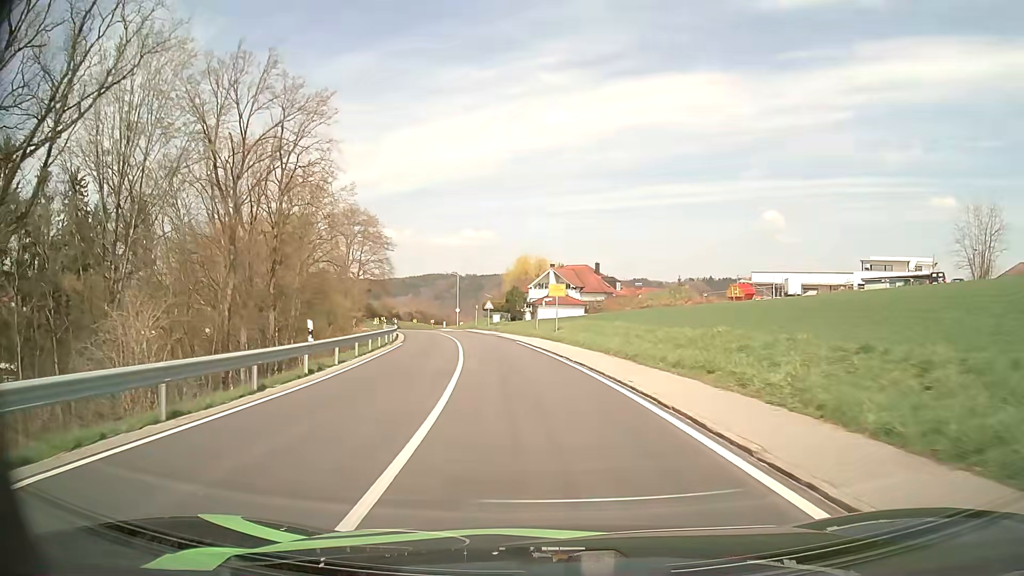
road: tertiary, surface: asphalt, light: Day
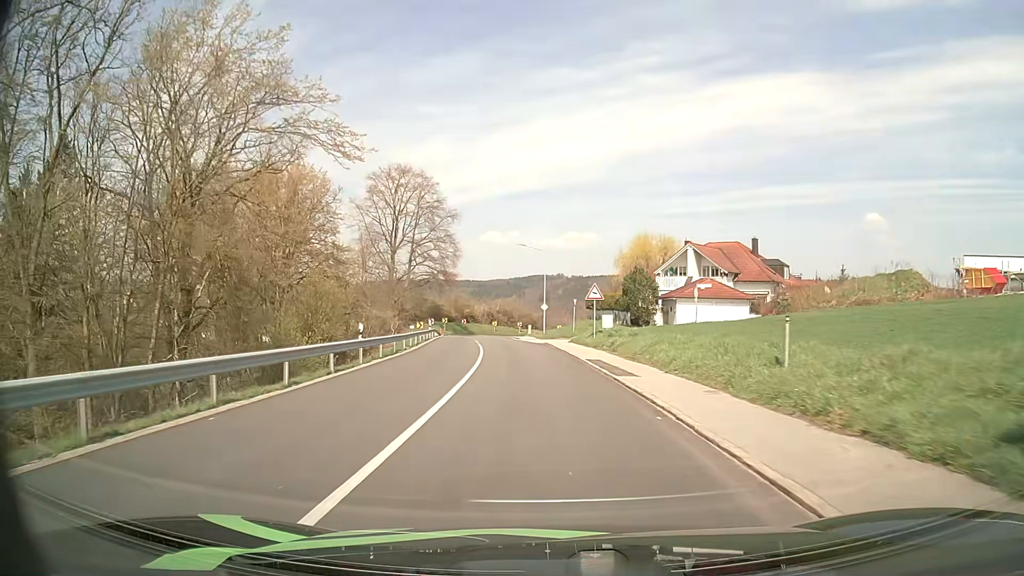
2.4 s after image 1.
(-2.8, +34.7) m; -9°
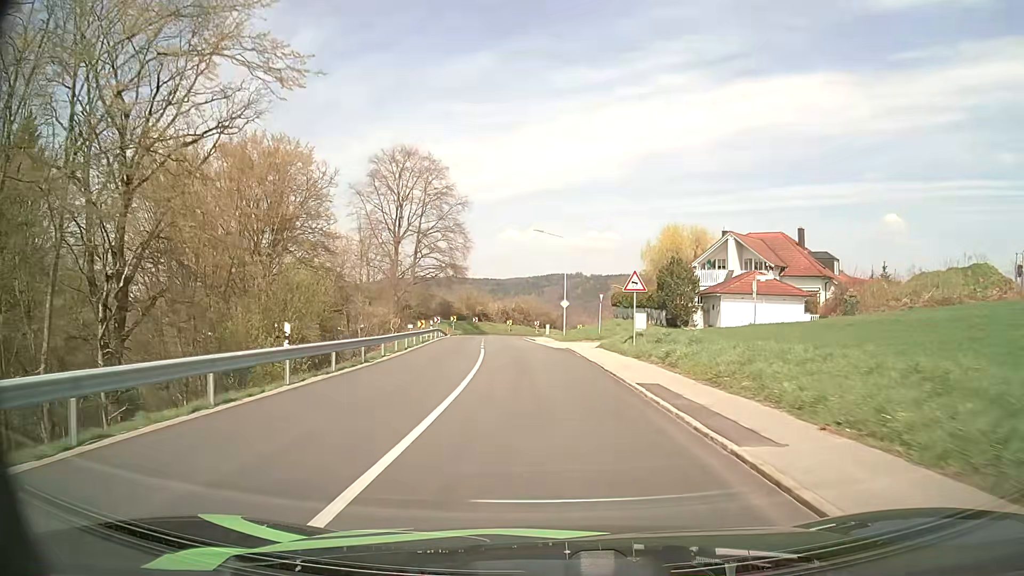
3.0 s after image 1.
(-0.1, +8.3) m; -1°
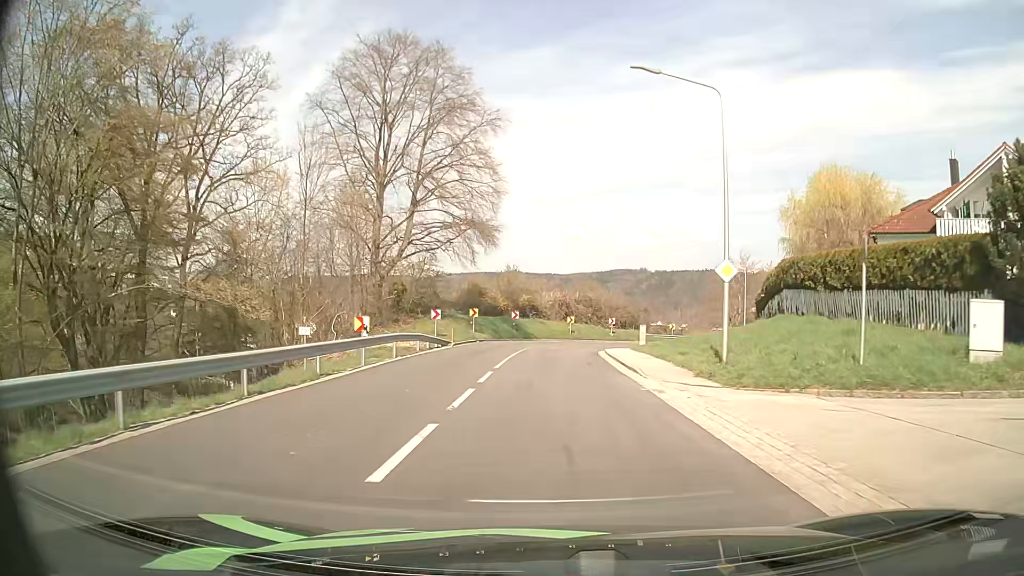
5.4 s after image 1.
(-1.6, +31.7) m; -6°
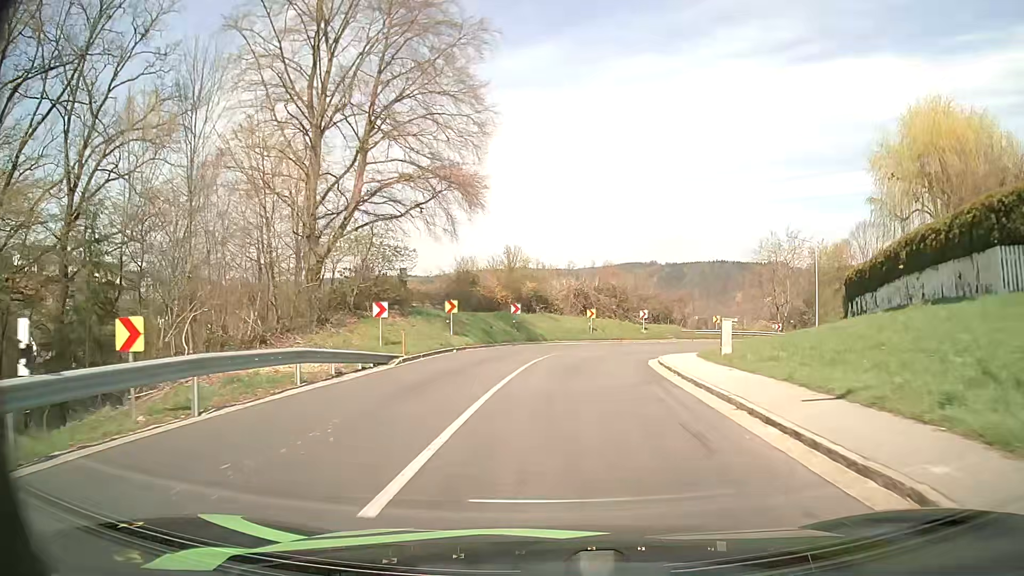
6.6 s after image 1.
(-0.1, +14.5) m; -1°
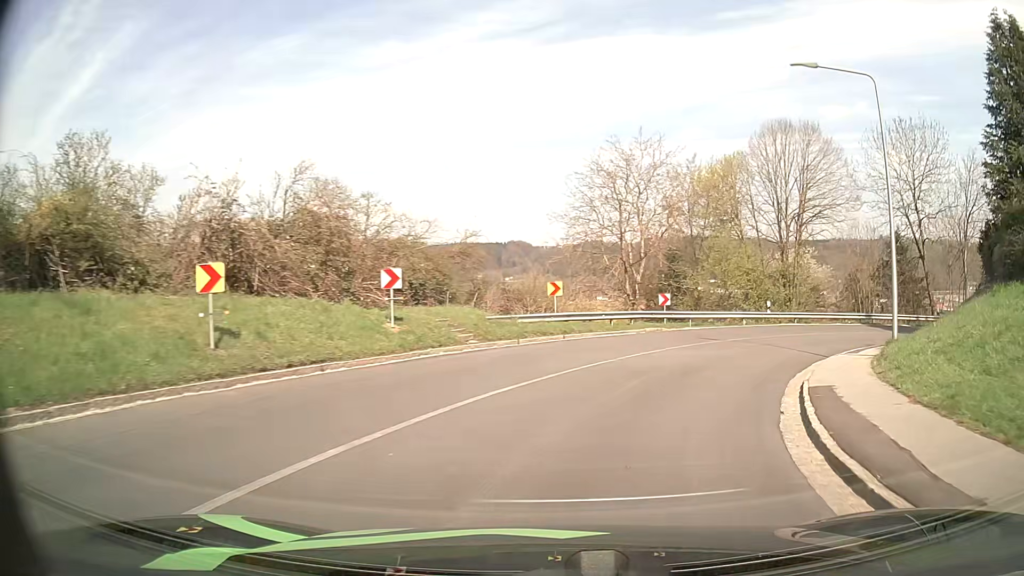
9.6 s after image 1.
(+3.4, +31.8) m; +22°
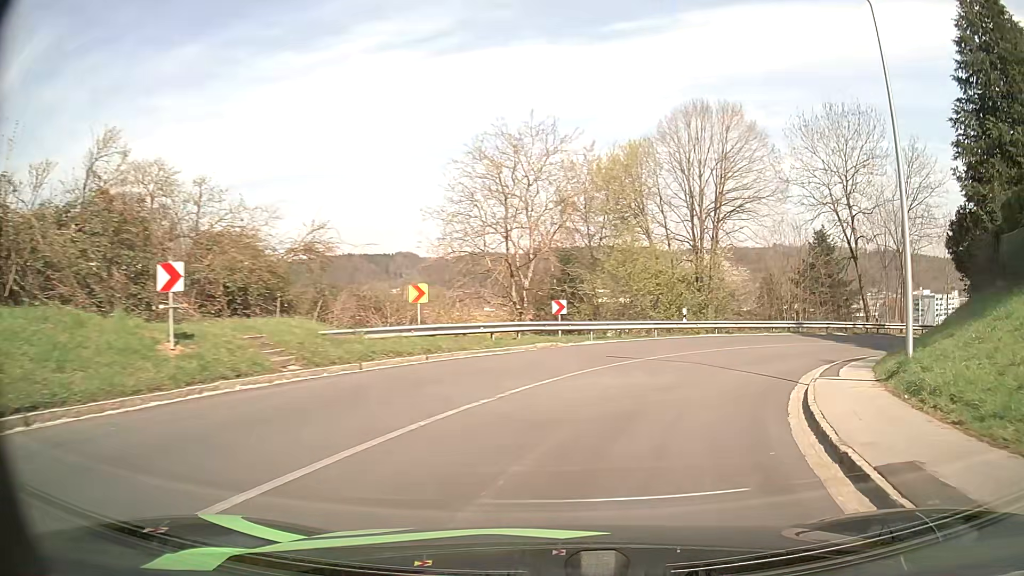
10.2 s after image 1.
(+0.5, +5.9) m; +9°
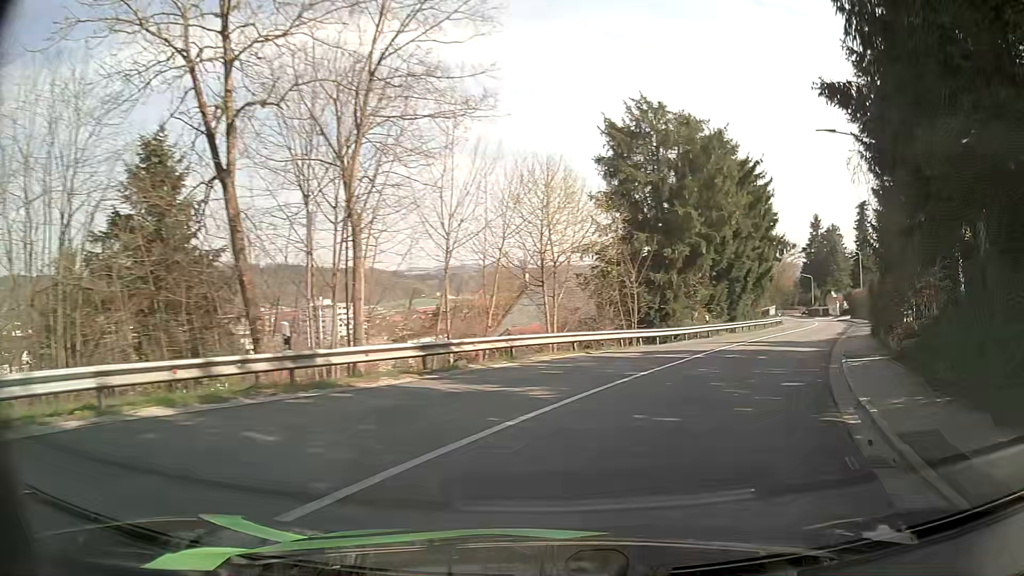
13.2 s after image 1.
(+11.8, +25.2) m; +52°
(+1, +10) (+5, +19) (+10, +28) (+15, +37) (+20, +45) (+24, +54) (+28, +63) (+32, +73) (+35, +82) (+38, +92) m
